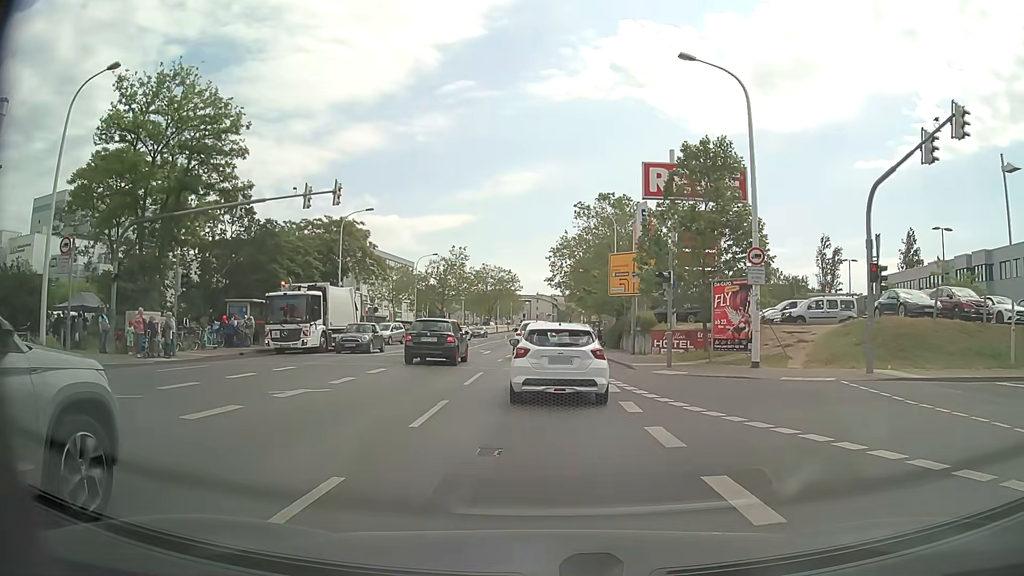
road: primary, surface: asphalt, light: Day
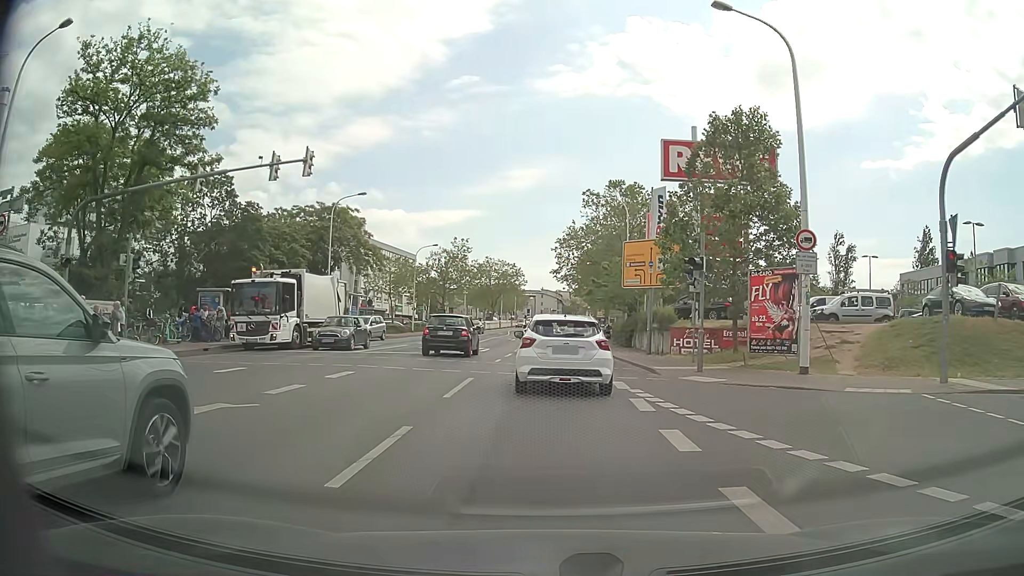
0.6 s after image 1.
(-0.1, +3.8) m; -1°
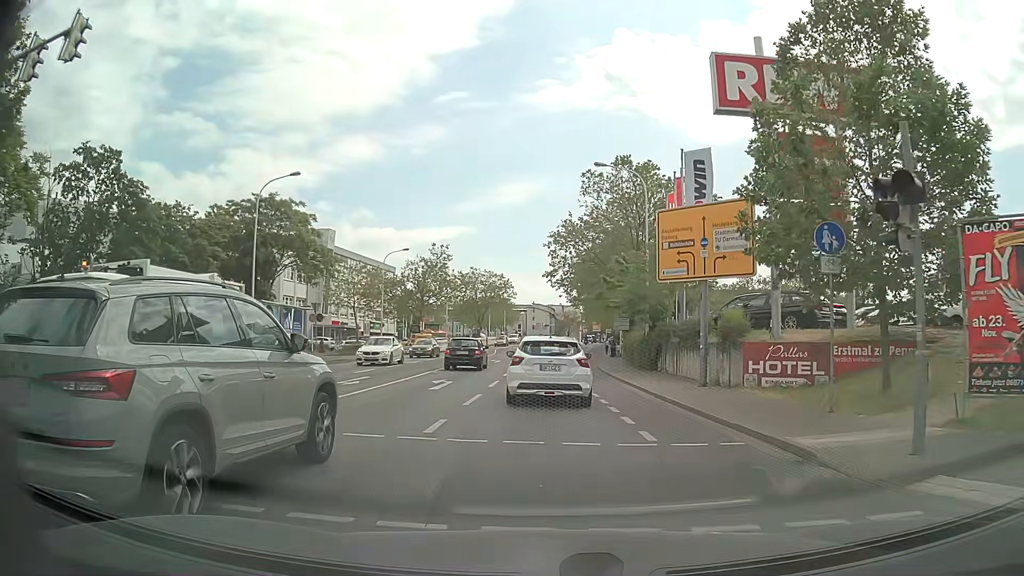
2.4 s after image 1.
(0.0, +11.9) m; 0°
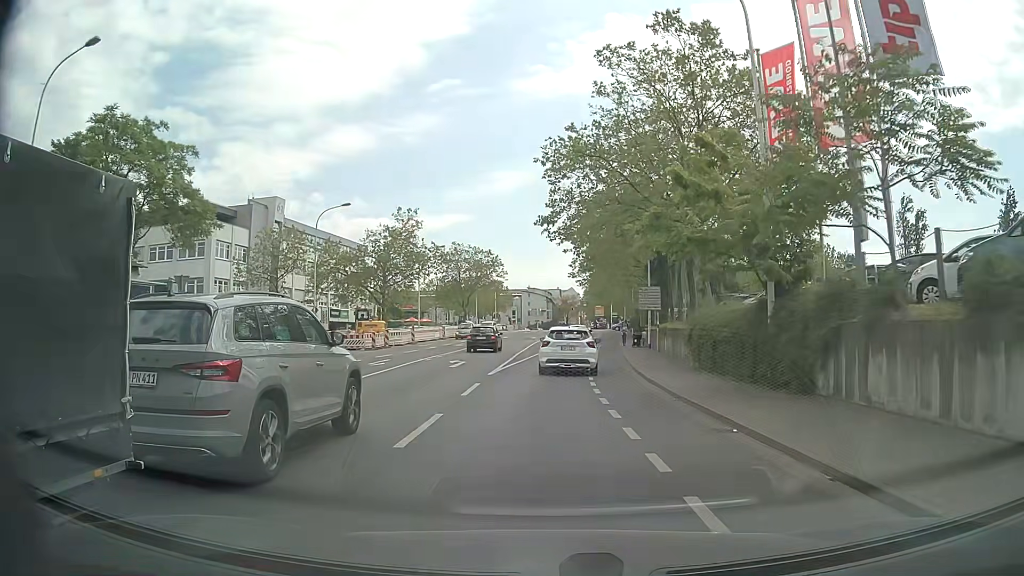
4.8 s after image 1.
(+0.3, +18.8) m; +1°
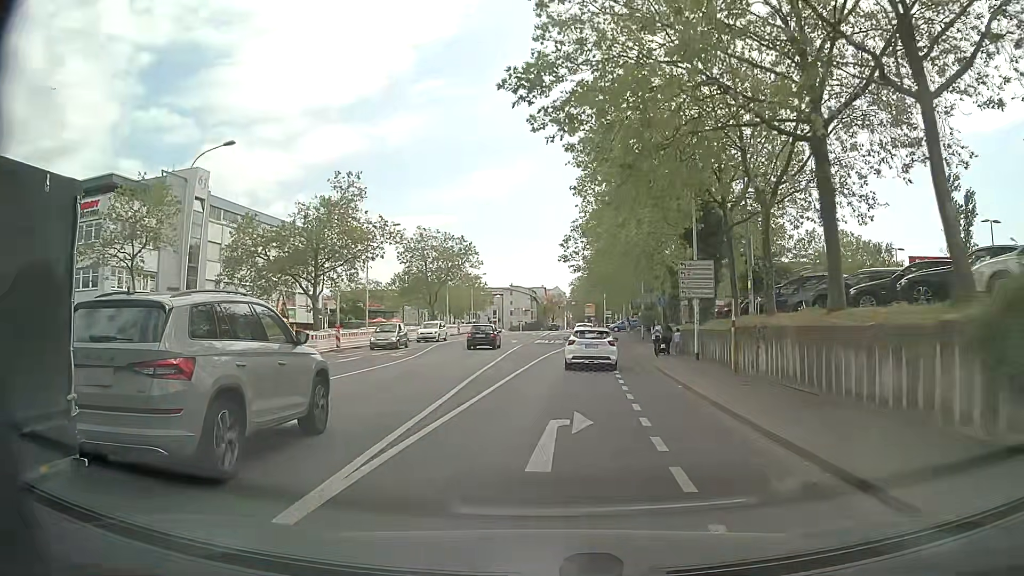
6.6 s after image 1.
(0.0, +16.9) m; +1°
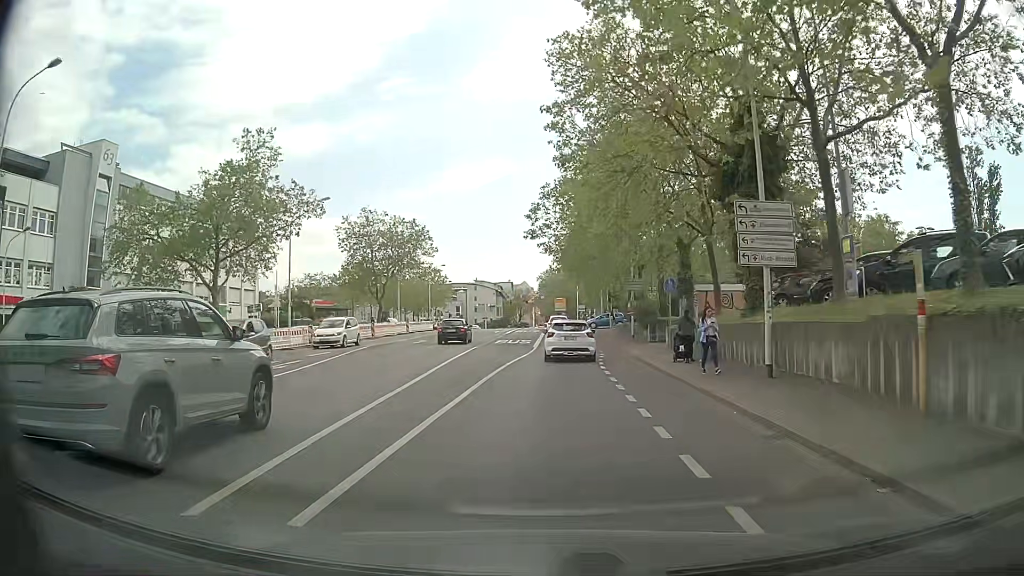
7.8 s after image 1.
(+0.3, +11.8) m; +3°
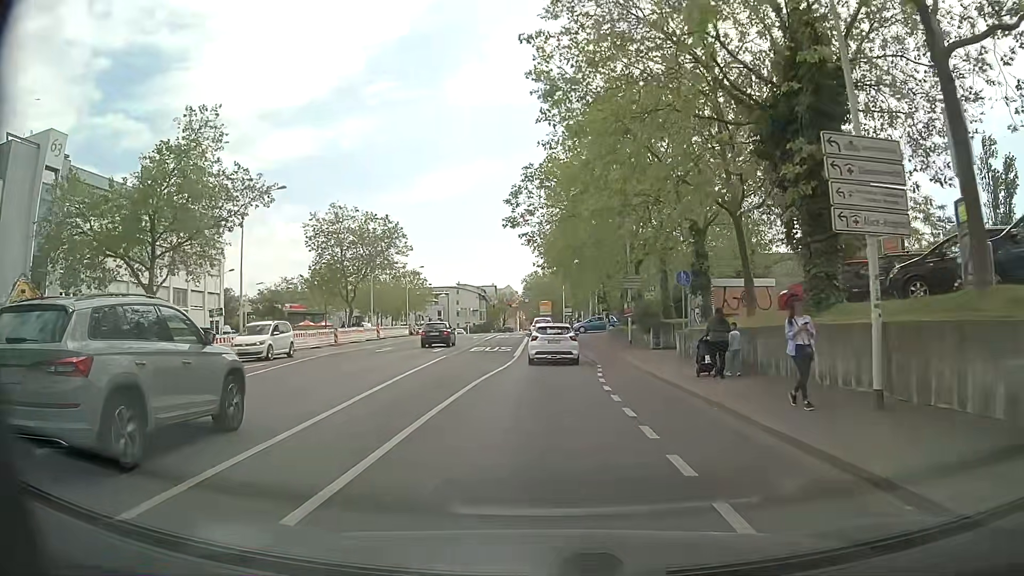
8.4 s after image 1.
(+0.1, +5.8) m; +1°
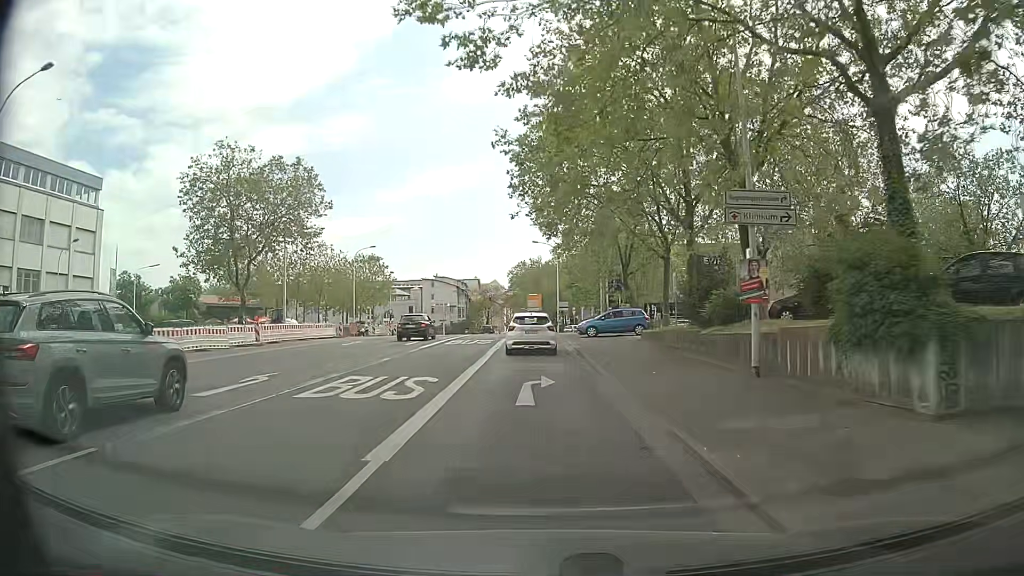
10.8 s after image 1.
(+0.1, +23.4) m; +1°
